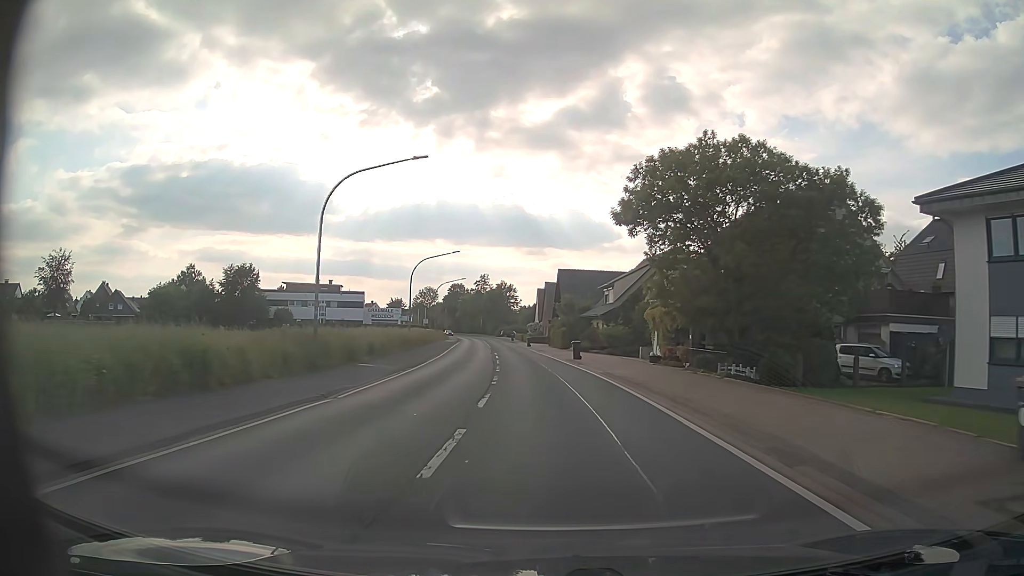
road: primary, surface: asphalt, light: Day
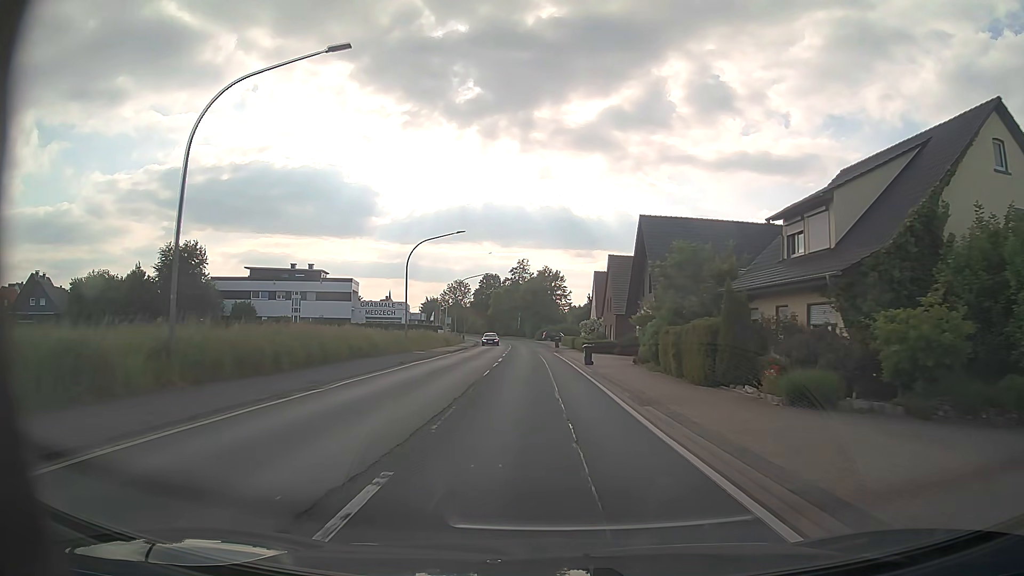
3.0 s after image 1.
(-1.2, +39.6) m; -4°
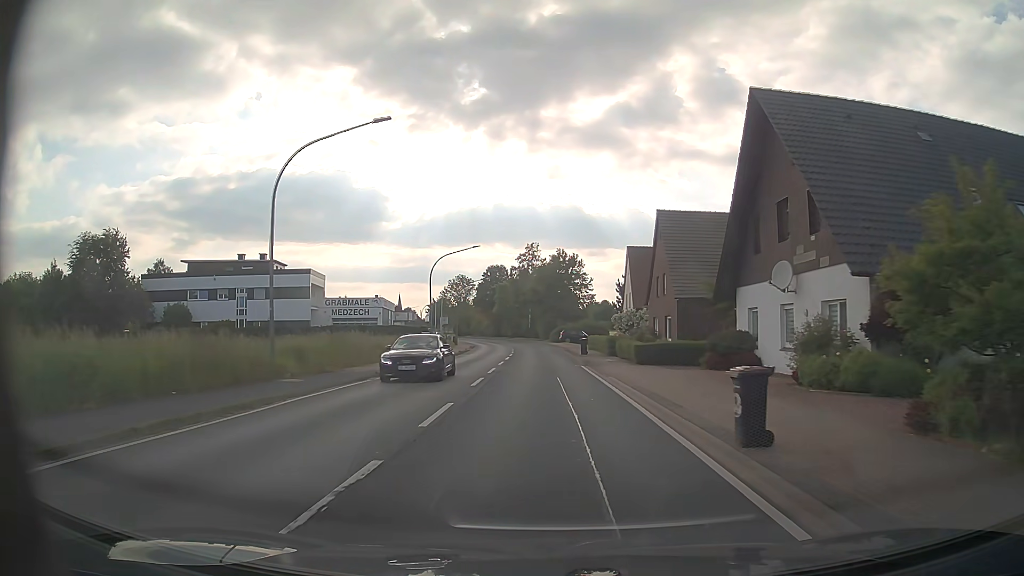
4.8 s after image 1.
(-0.2, +23.9) m; -1°
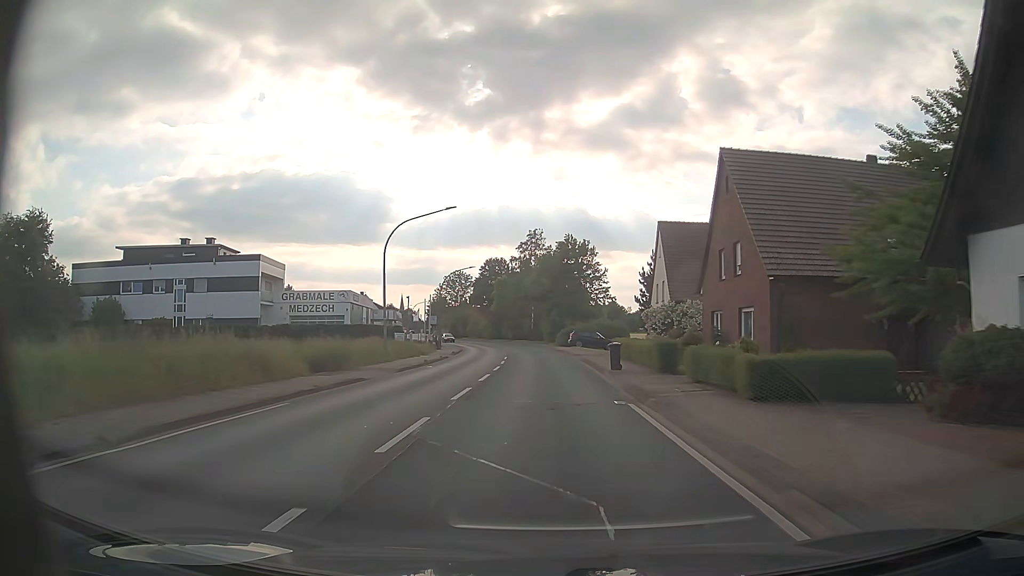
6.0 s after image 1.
(-0.1, +15.9) m; 0°
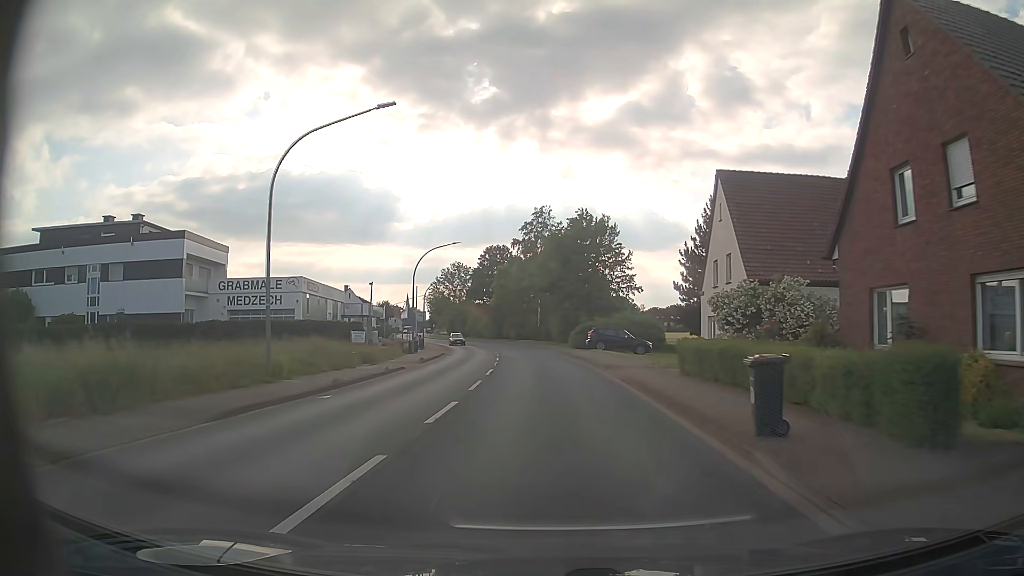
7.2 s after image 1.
(-0.1, +15.9) m; -1°
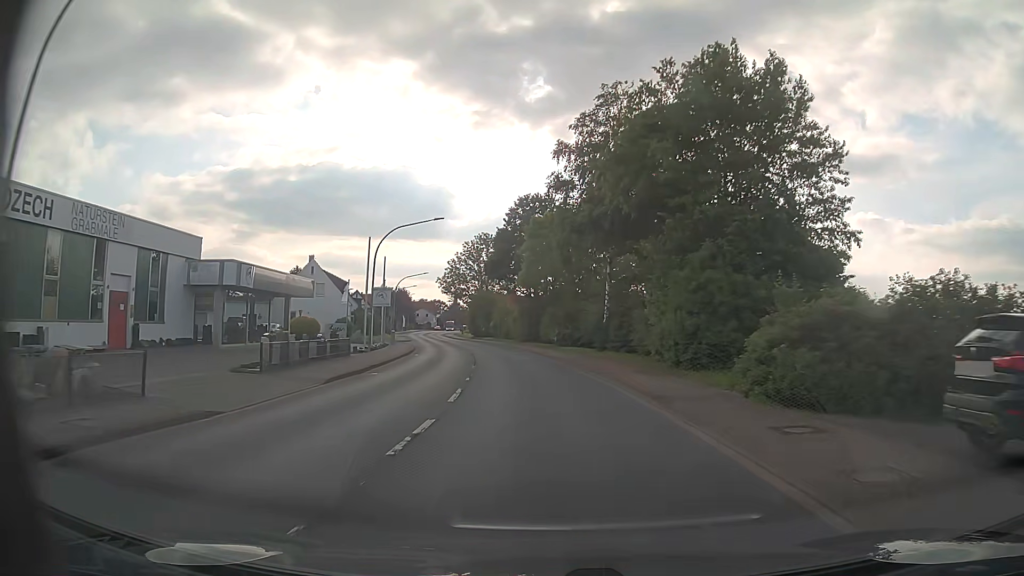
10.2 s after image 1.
(-0.8, +39.5) m; -4°
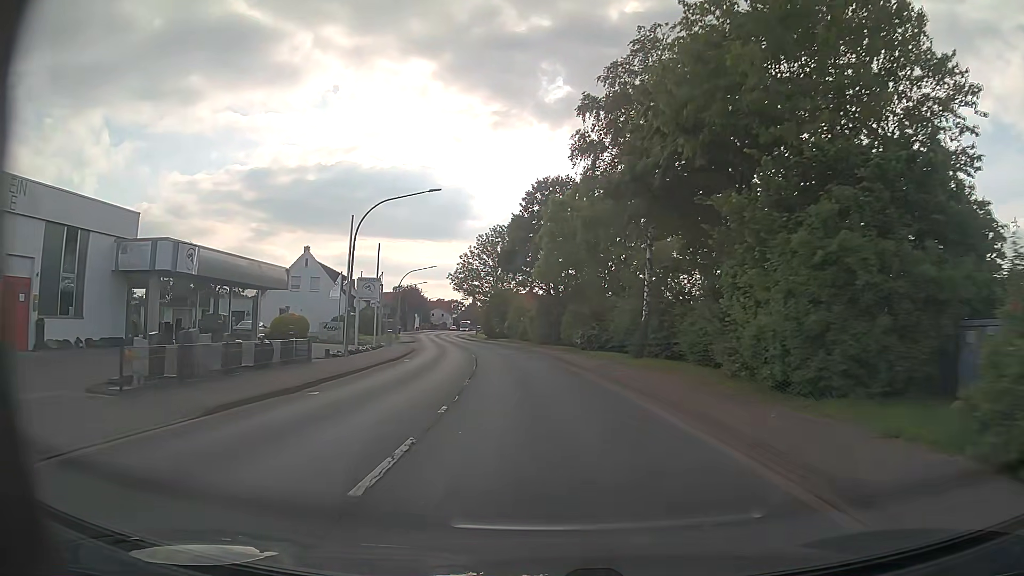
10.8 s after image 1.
(-0.1, +7.9) m; -1°
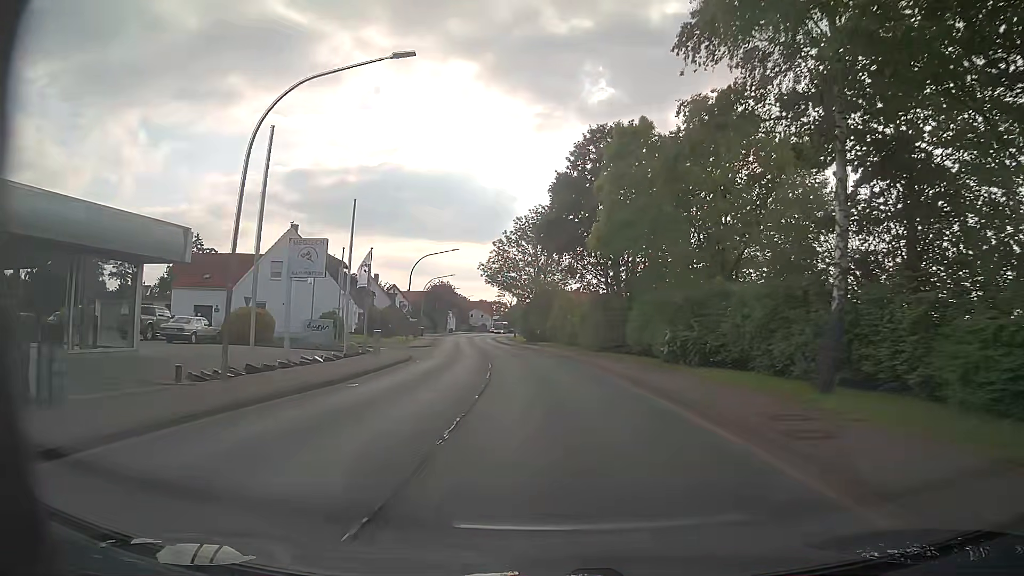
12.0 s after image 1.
(-0.7, +15.8) m; -4°
(0, +10) (0, +20) (-1, +30) (-2, +40) (-3, +50) (-5, +60) (-6, +70) (-7, +80) (-9, +89) (-10, +99) m
